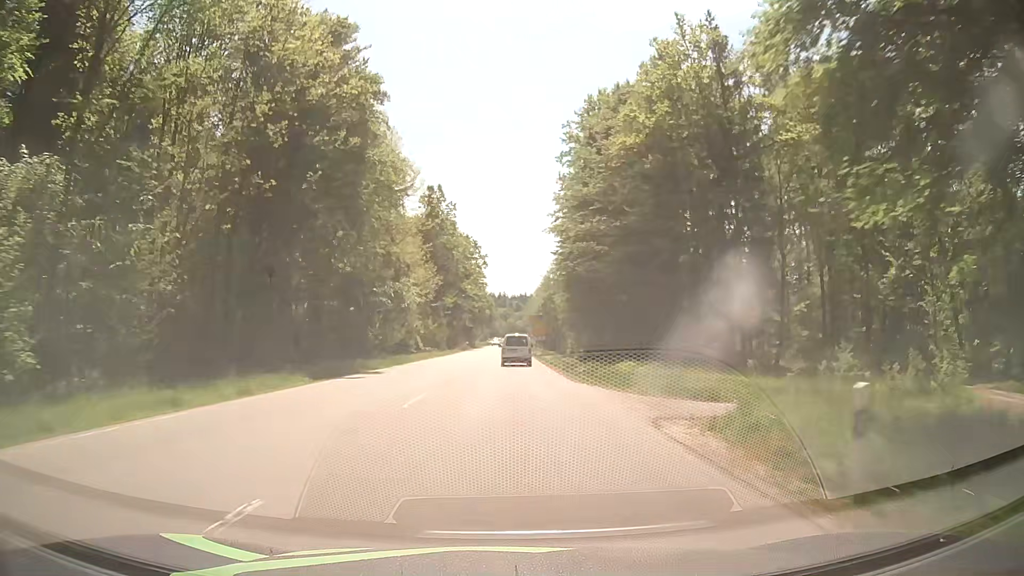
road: secondary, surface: asphalt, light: Day
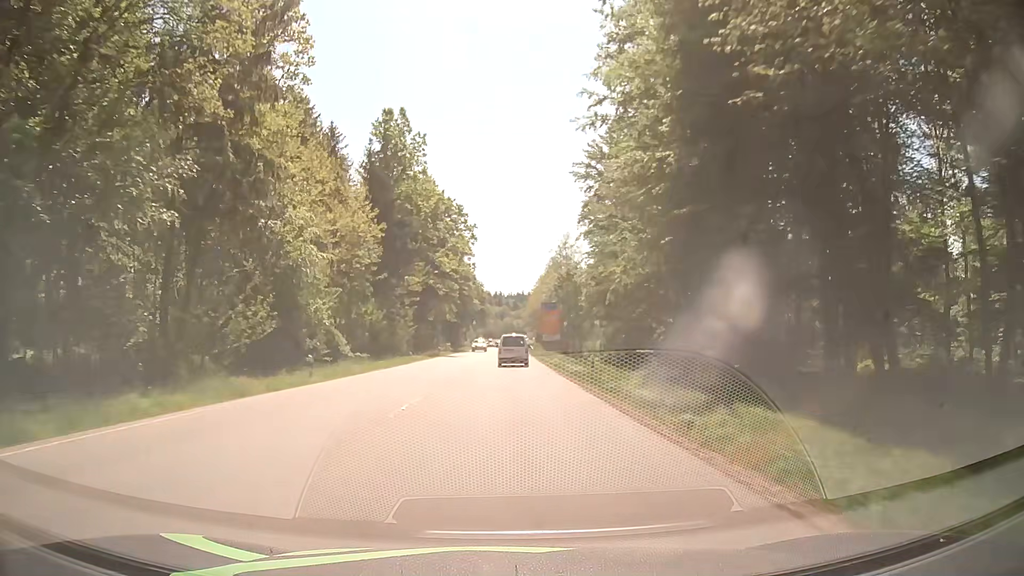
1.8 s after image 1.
(+0.4, +37.8) m; +1°
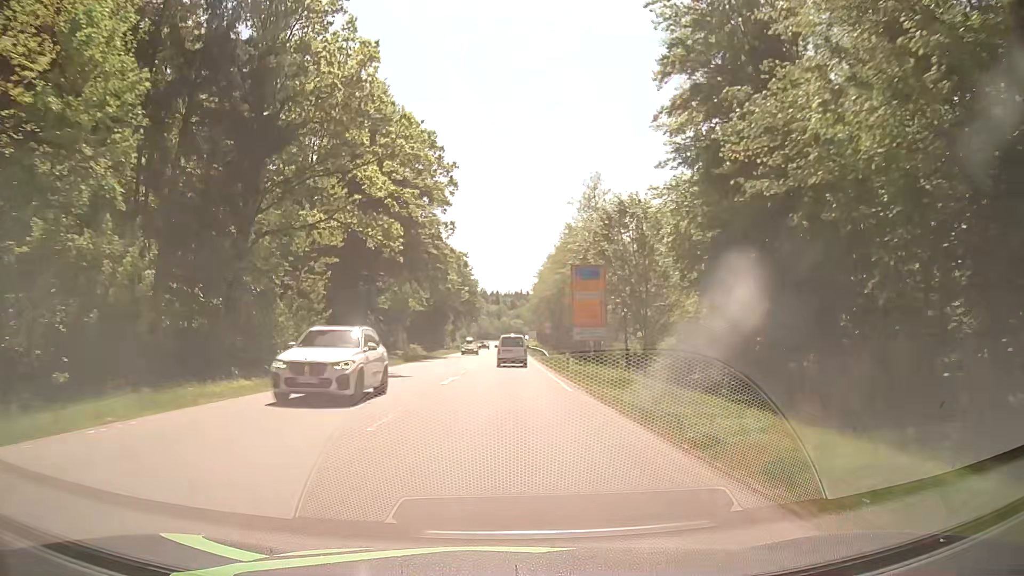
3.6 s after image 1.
(0.0, +37.5) m; +1°
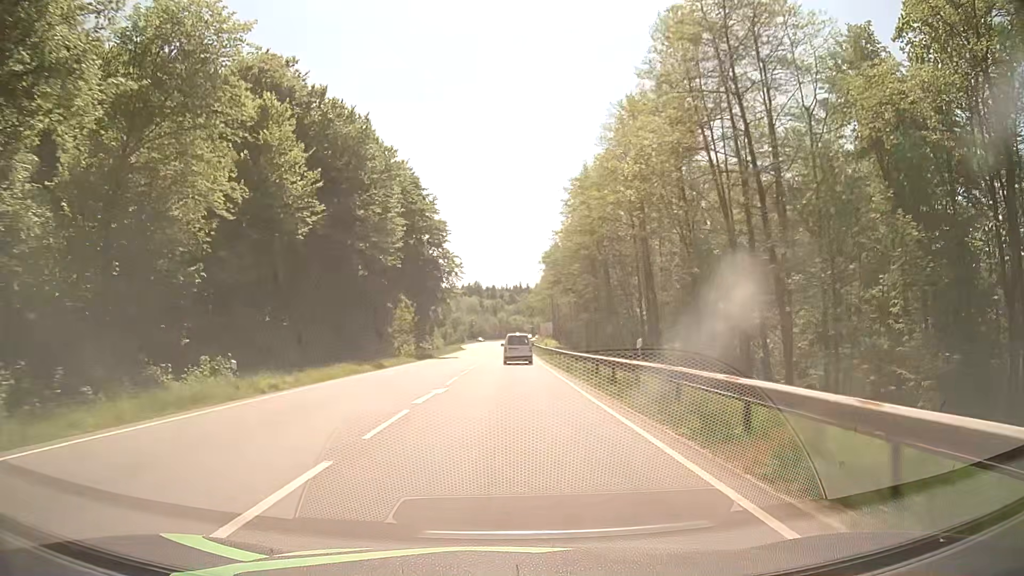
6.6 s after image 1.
(-0.6, +61.4) m; -1°
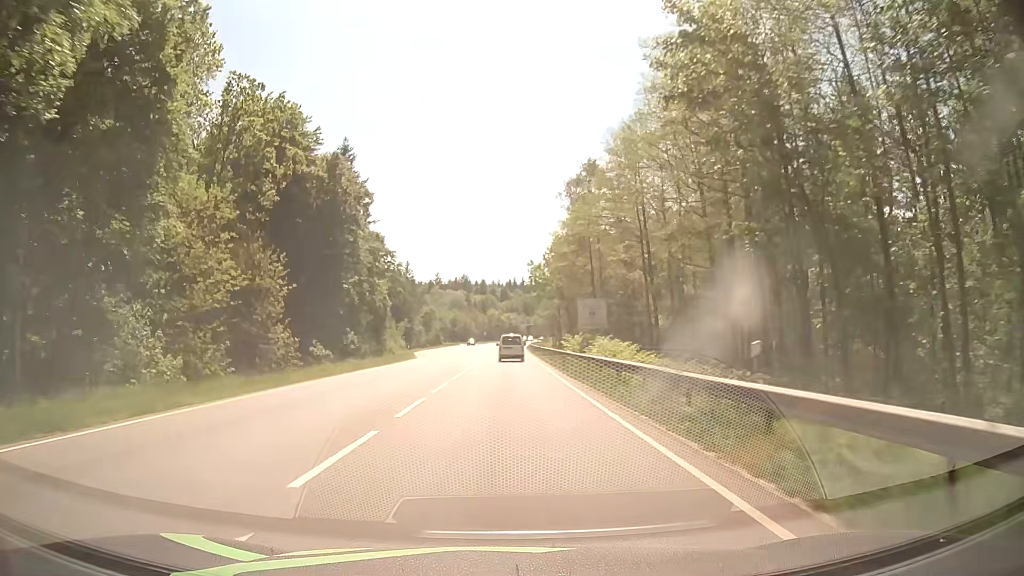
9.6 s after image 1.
(+0.4, +56.9) m; +1°
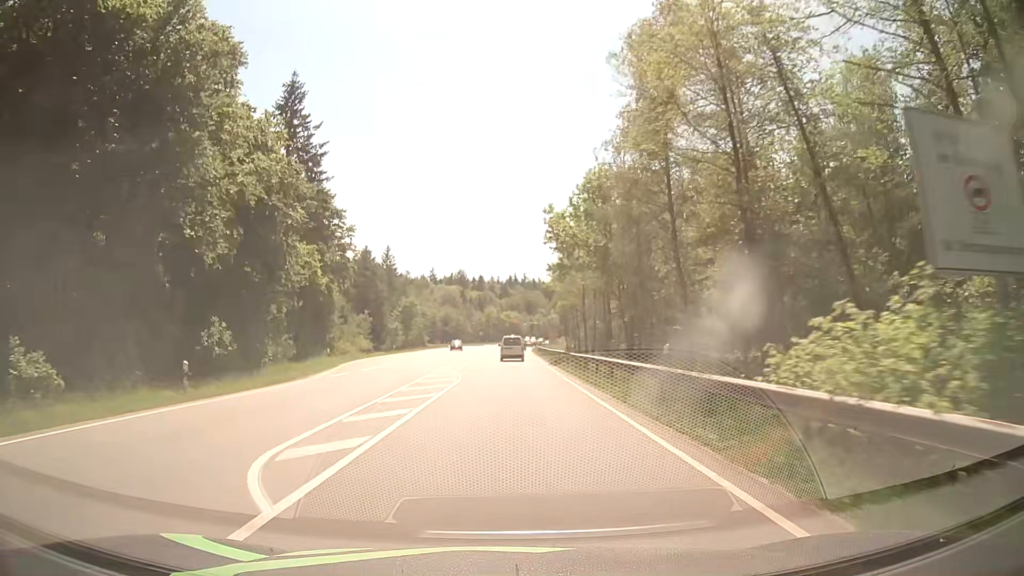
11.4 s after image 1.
(-0.1, +33.0) m; 0°
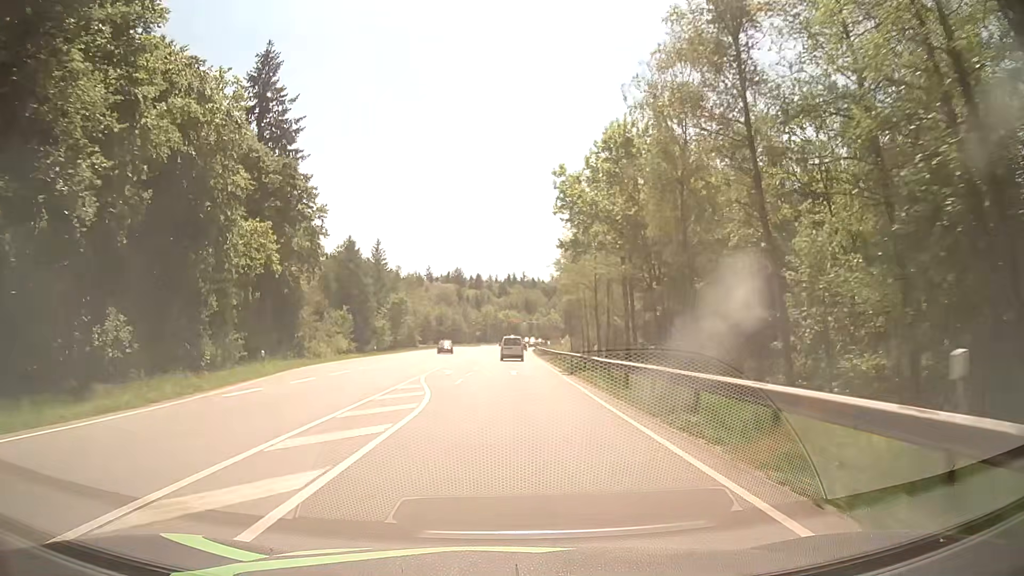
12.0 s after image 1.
(0.0, +10.9) m; 0°
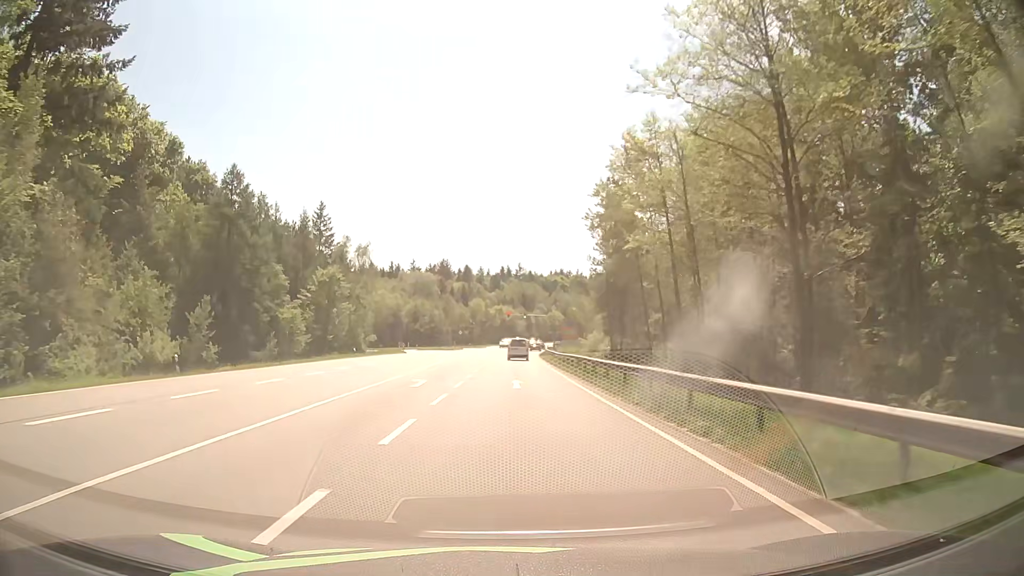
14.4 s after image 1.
(0.0, +43.2) m; 0°
(0, +10) (0, +20) (0, +30) (0, +40) (0, +50) (+1, +60) (+1, +70) (+1, +80) (+2, +90) (+3, +100) m
